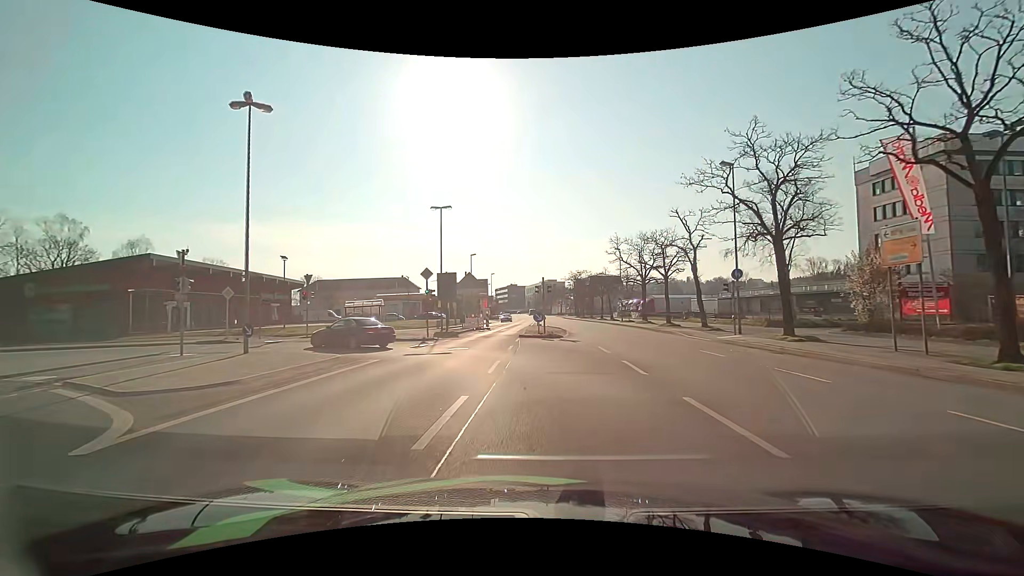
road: primary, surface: asphalt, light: Day
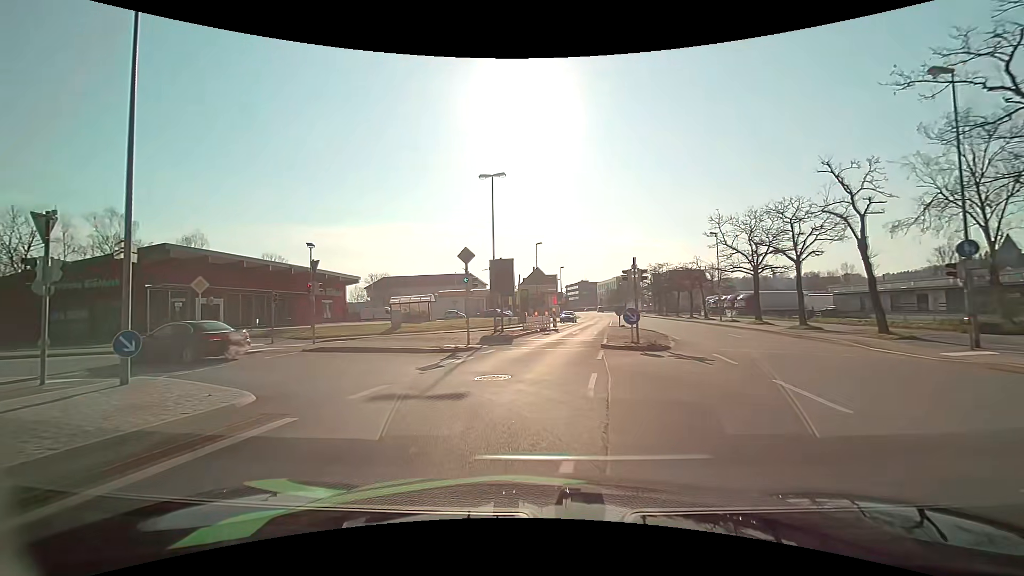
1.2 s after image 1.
(-0.4, +9.6) m; -8°
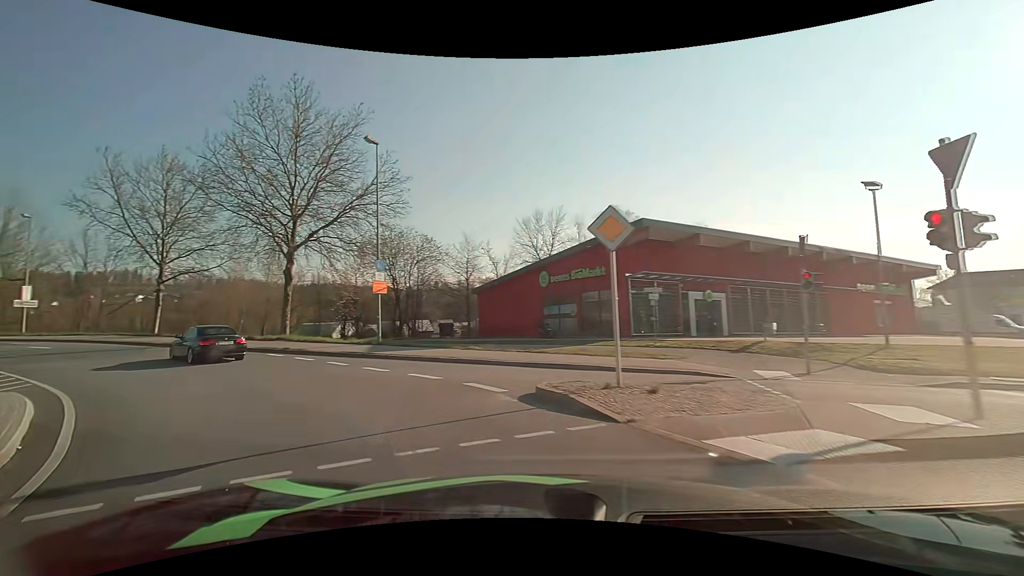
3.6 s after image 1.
(-6.8, +15.6) m; -54°
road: primary_link
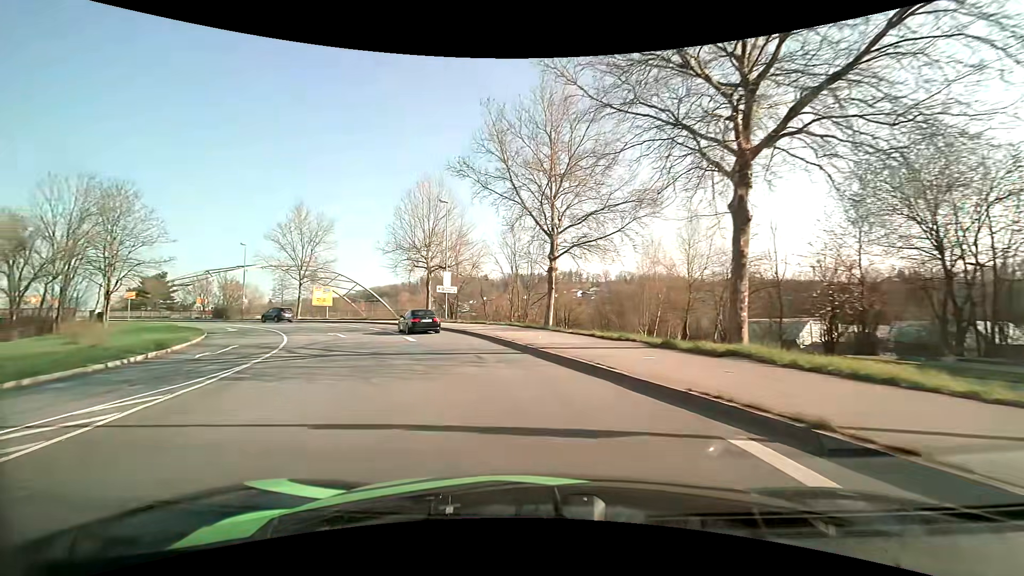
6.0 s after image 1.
(-8.3, +16.7) m; -46°
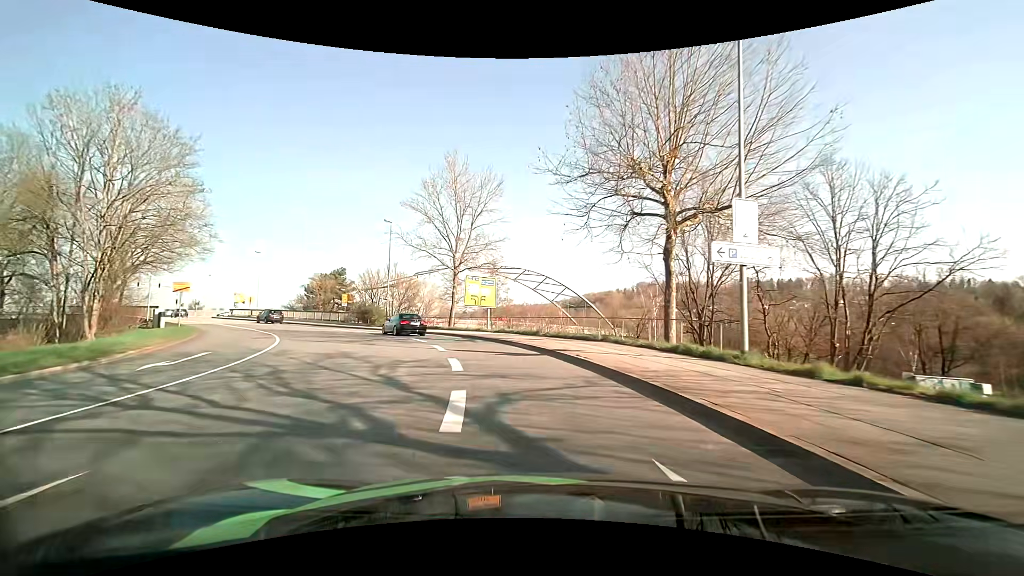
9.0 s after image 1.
(-6.5, +27.7) m; -25°
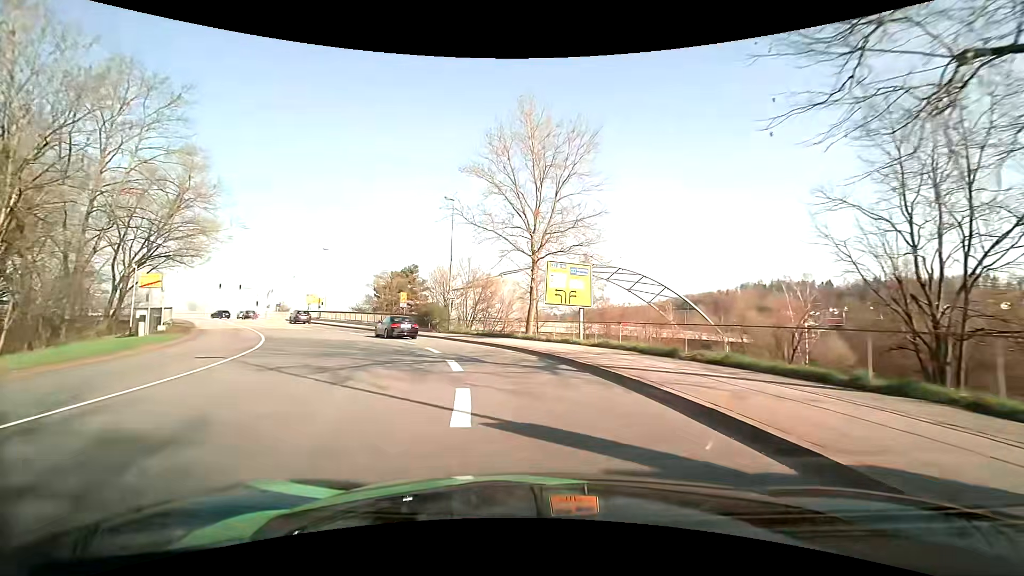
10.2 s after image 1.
(-0.9, +11.7) m; -10°
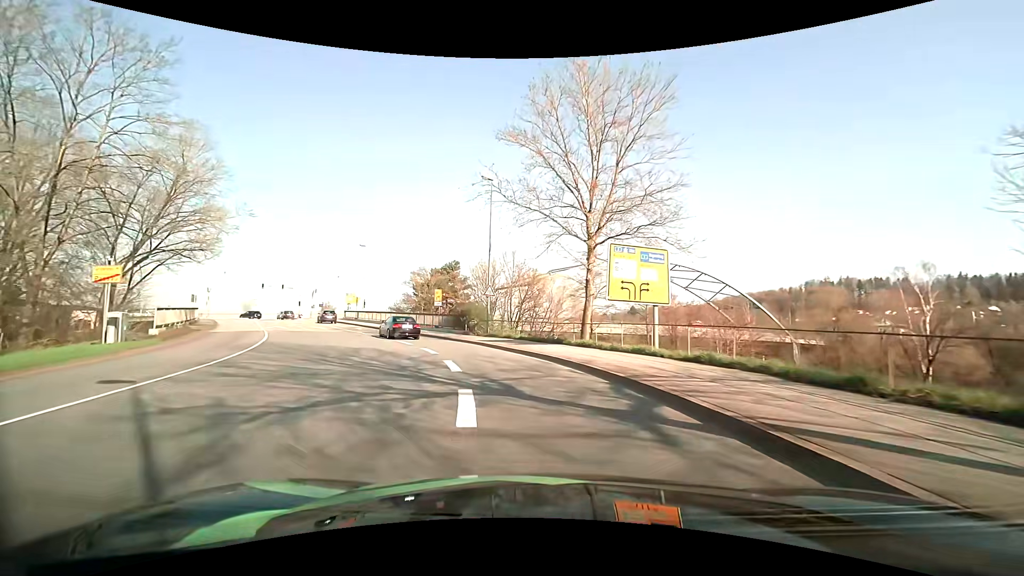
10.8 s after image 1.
(-0.3, +6.0) m; -6°
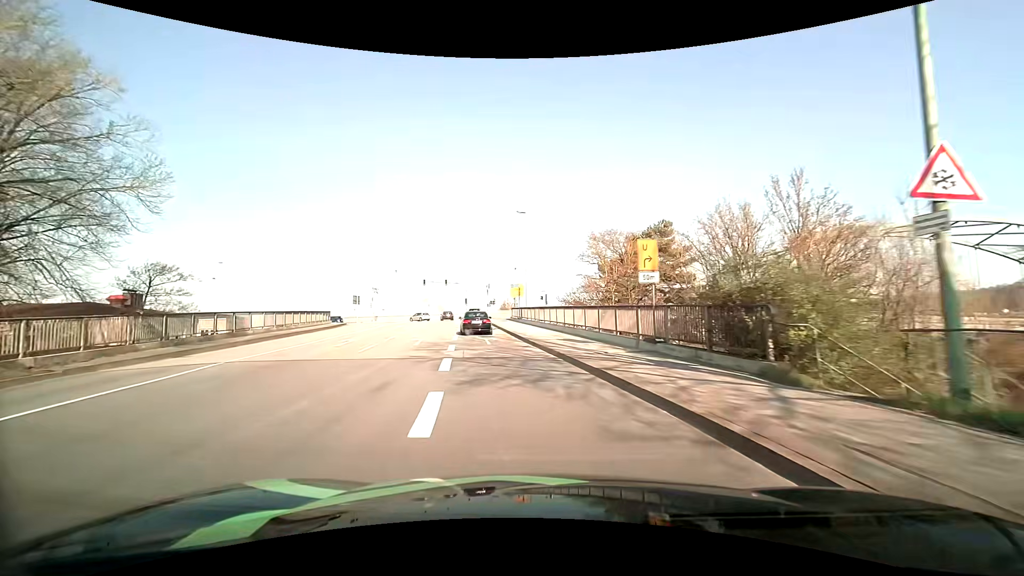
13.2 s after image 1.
(-4.6, +24.0) m; -22°
